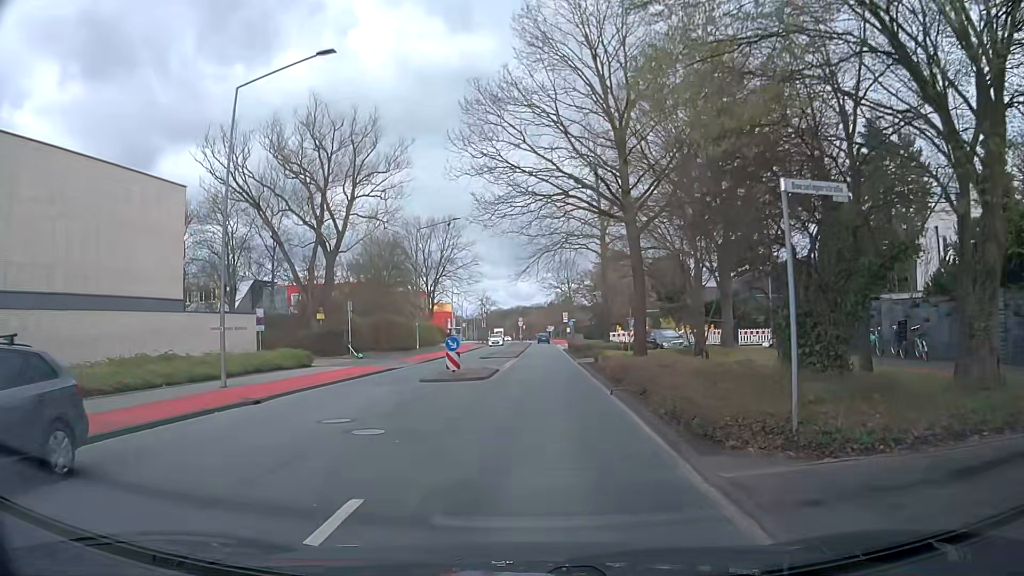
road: tertiary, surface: asphalt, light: Day
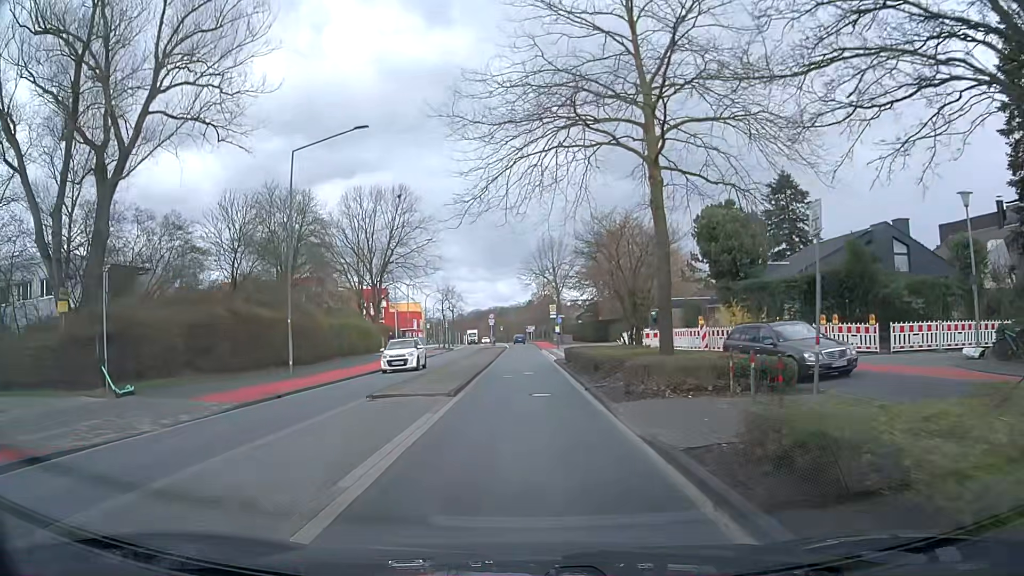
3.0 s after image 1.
(+0.6, +22.4) m; +1°
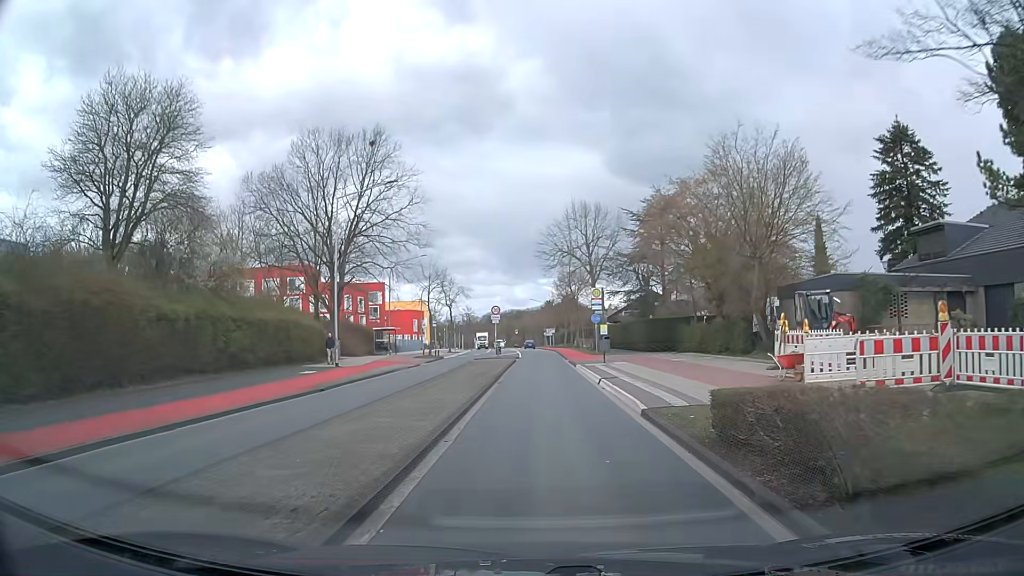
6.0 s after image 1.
(-0.1, +22.5) m; -1°
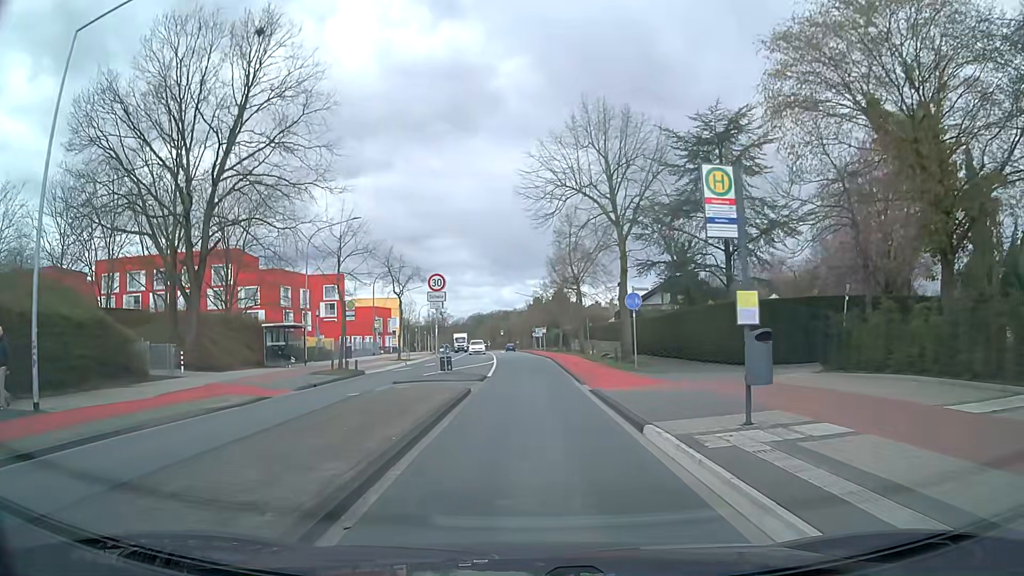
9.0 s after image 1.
(+0.4, +22.4) m; +1°
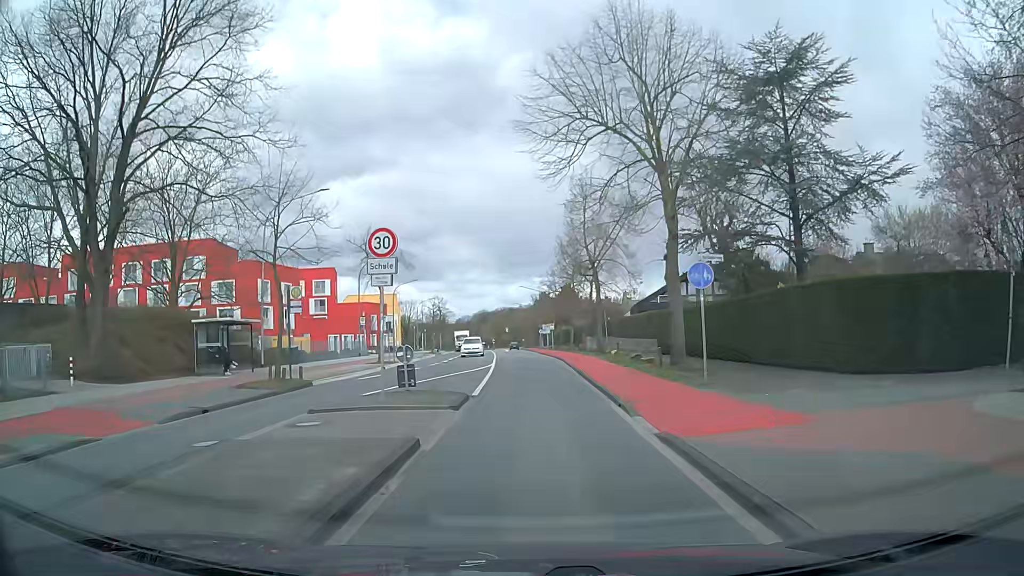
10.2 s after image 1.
(-0.1, +8.9) m; -1°
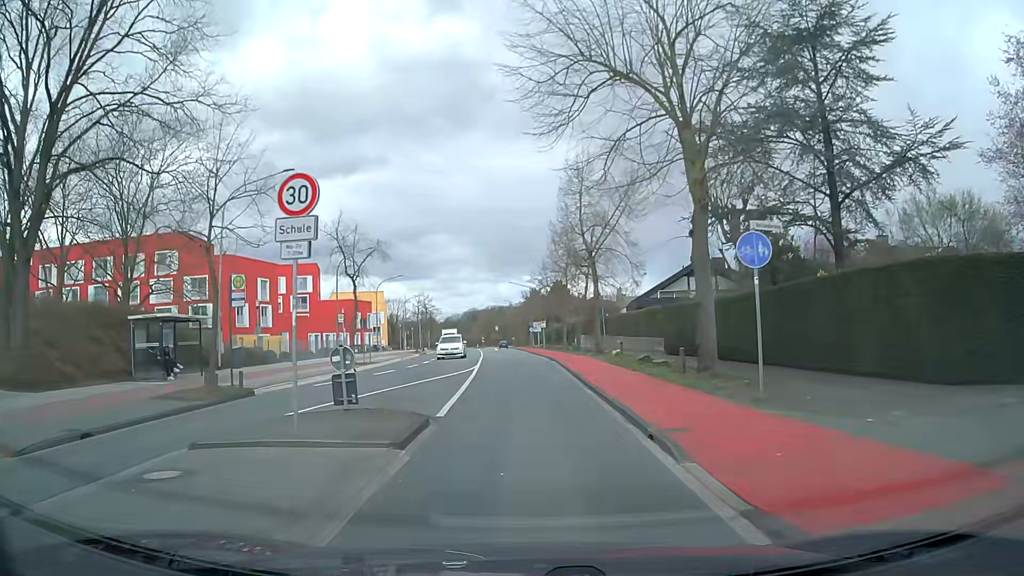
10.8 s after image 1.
(0.0, +4.5) m; +1°
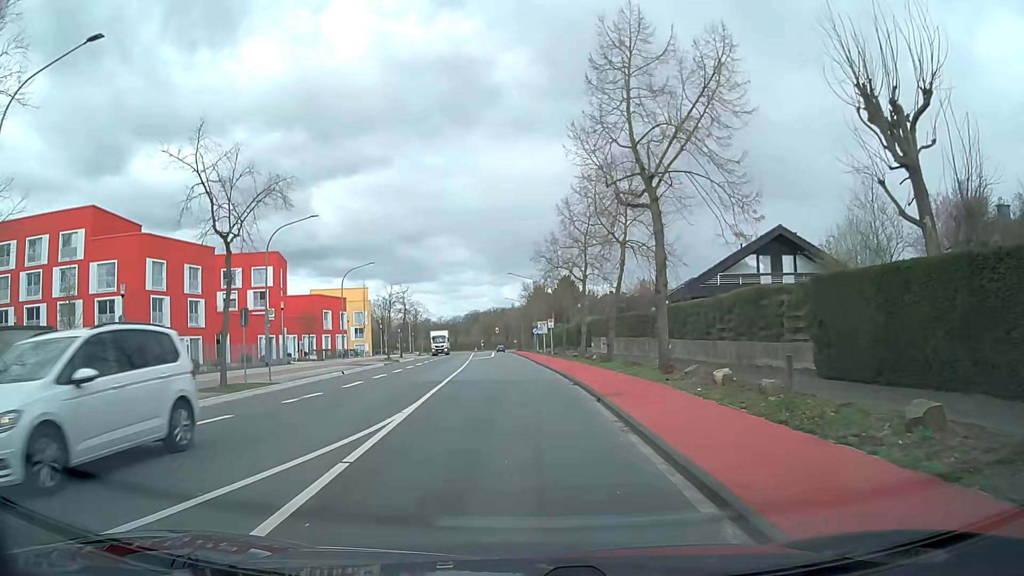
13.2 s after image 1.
(0.0, +17.8) m; 0°
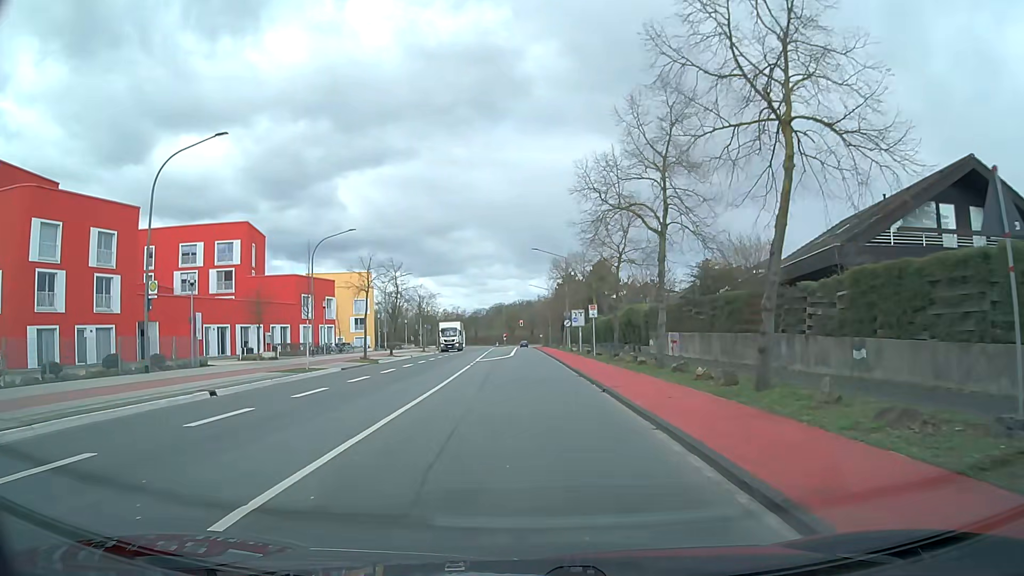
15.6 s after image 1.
(-0.5, +17.9) m; -3°
(0, +10) (0, +20) (0, +30) (0, +40) (0, +50) (0, +60) (0, +70) (0, +80) (0, +90) (0, +100) m
